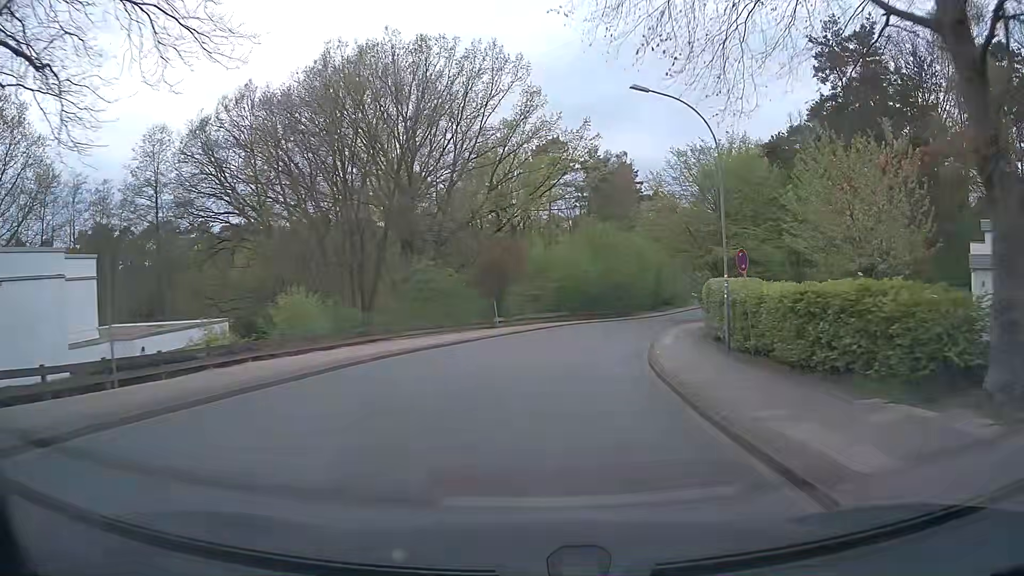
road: unclassified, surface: asphalt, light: Day
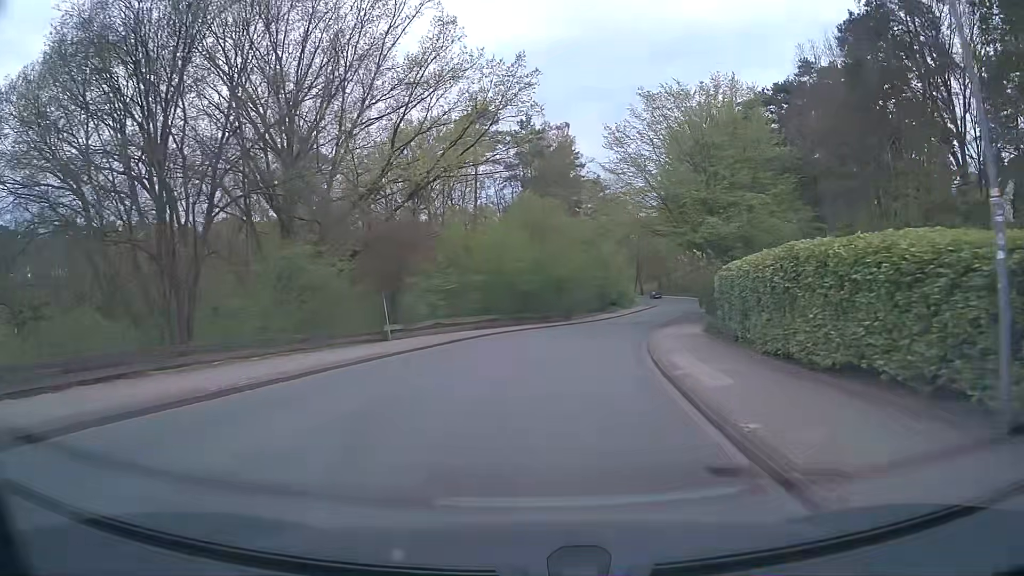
(+0.8, +14.4) m; +6°
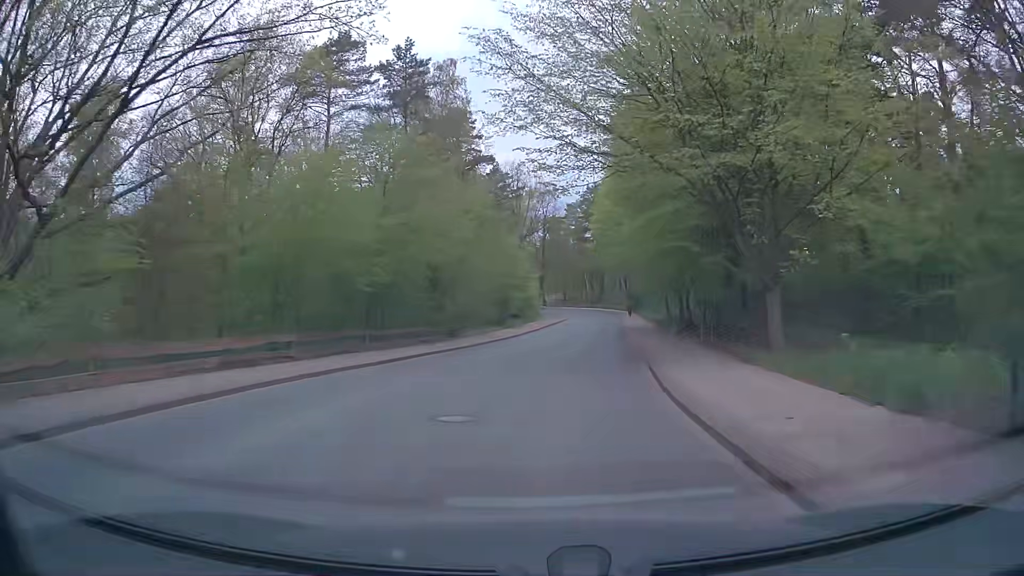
(+1.6, +21.8) m; +8°
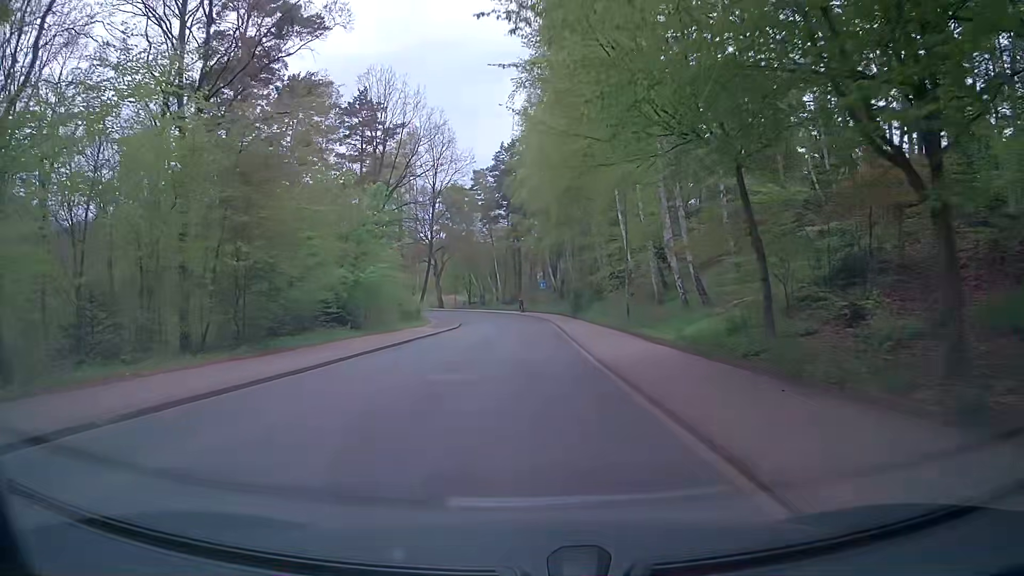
(+3.8, +37.7) m; +7°
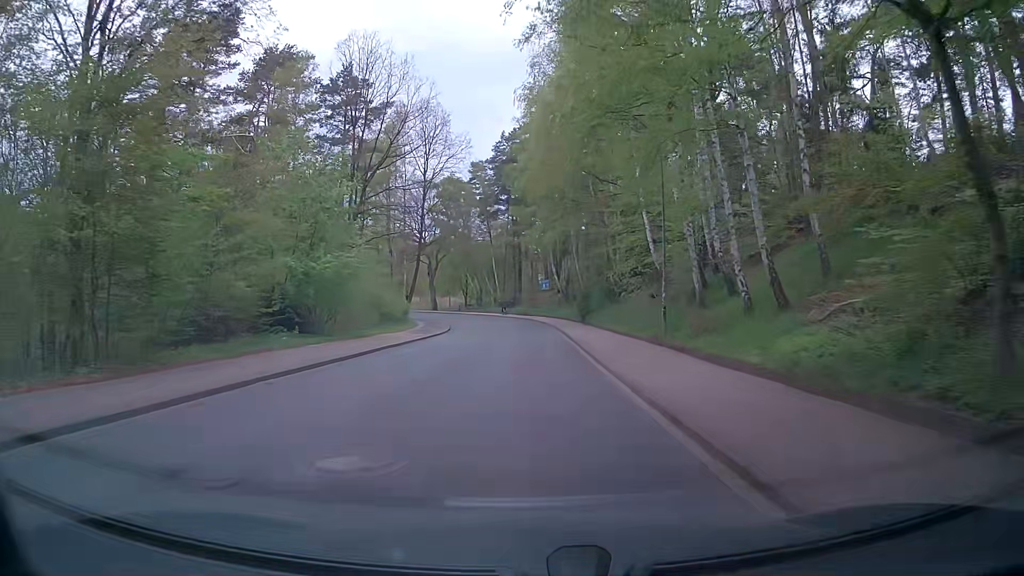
(0.0, +7.9) m; 0°
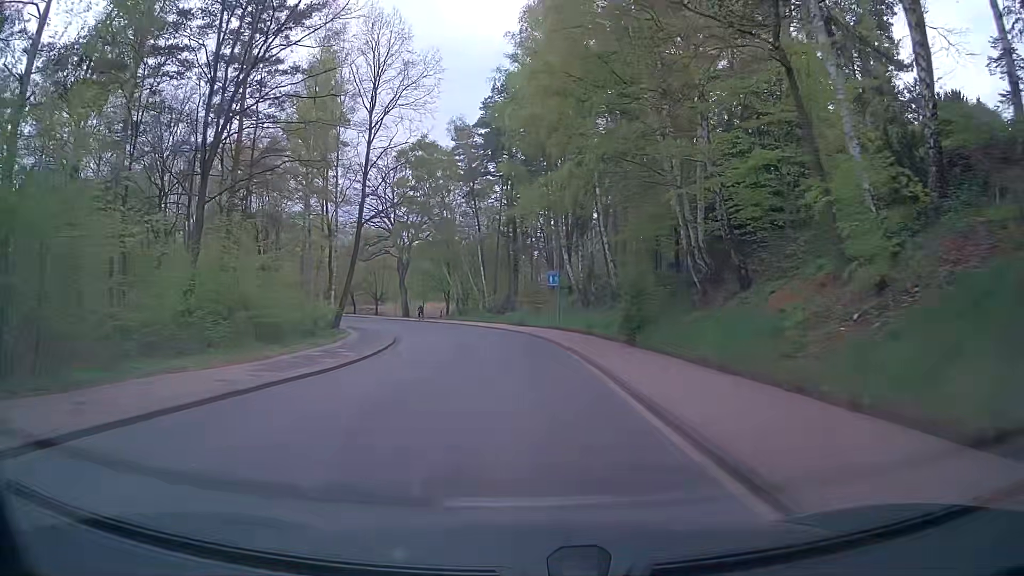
(+0.1, +23.0) m; 0°
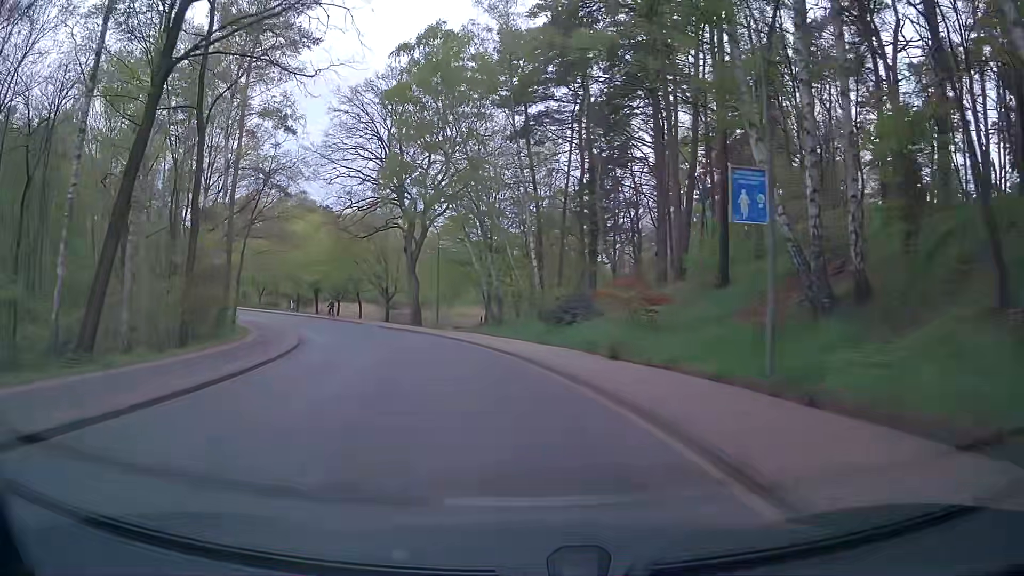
(-0.6, +29.6) m; -6°
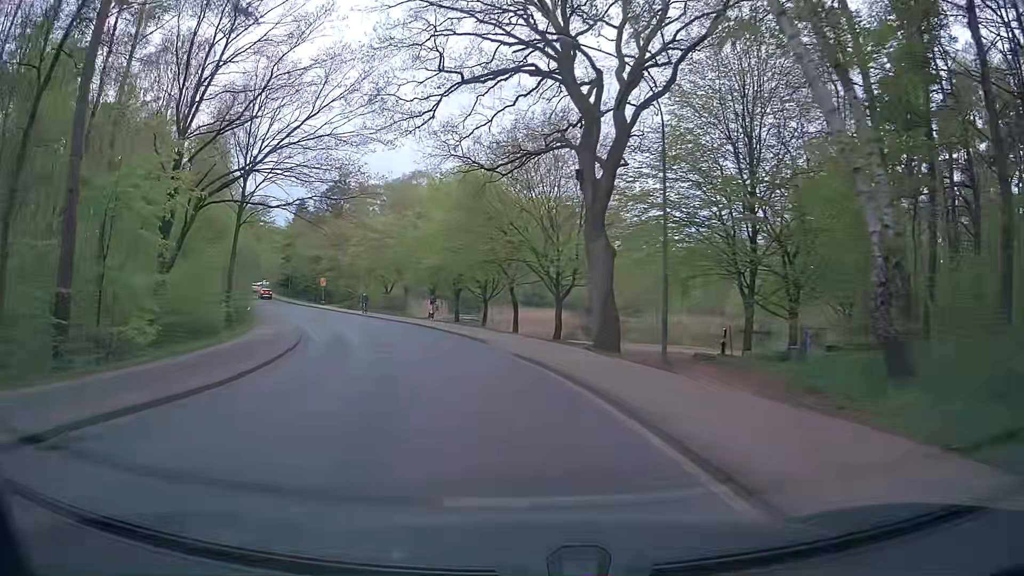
(-3.7, +28.6) m; -16°
(0, +10) (-2, +20) (-4, +30) (-8, +39) (-12, +48) (-17, +57) (-22, +65) (-27, +74) (-32, +83) (-37, +91) m
